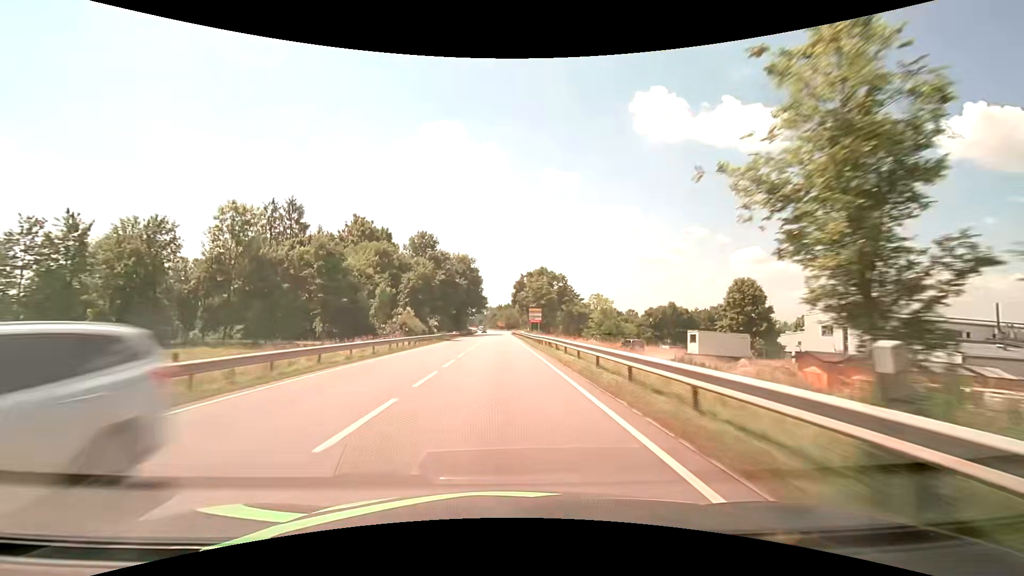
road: primary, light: Day
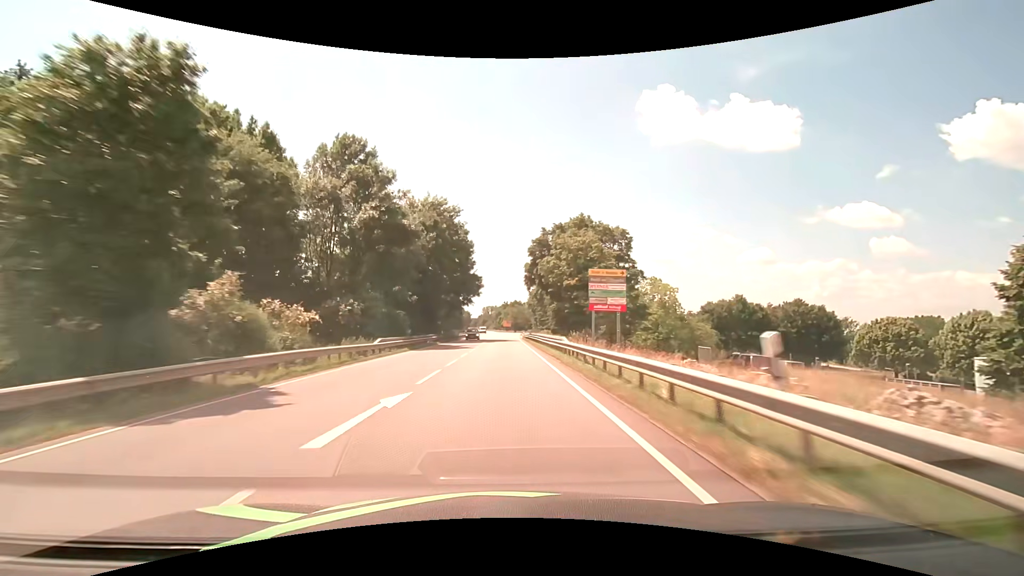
(-0.4, +47.4) m; -1°
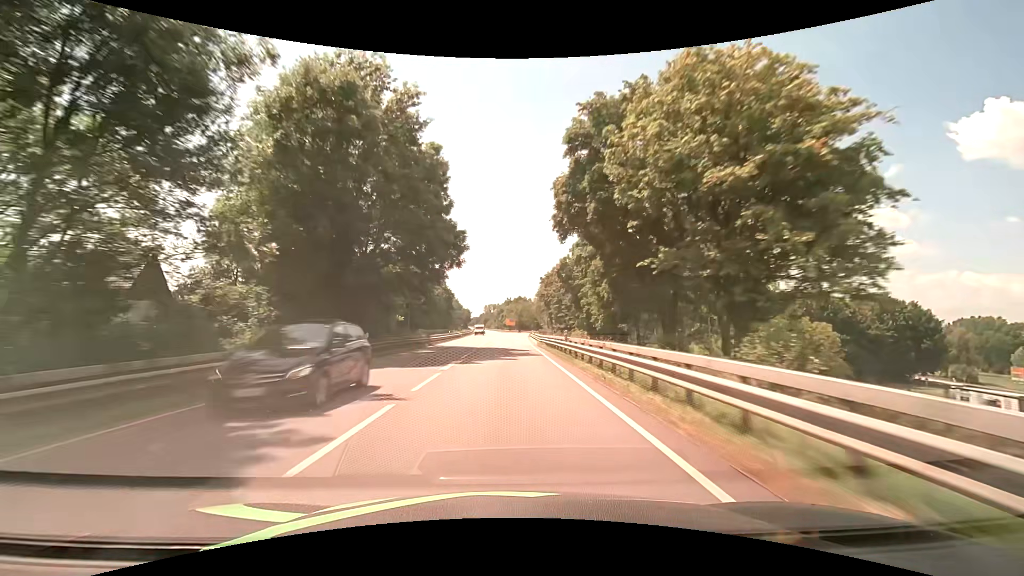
(-0.2, +31.6) m; 0°
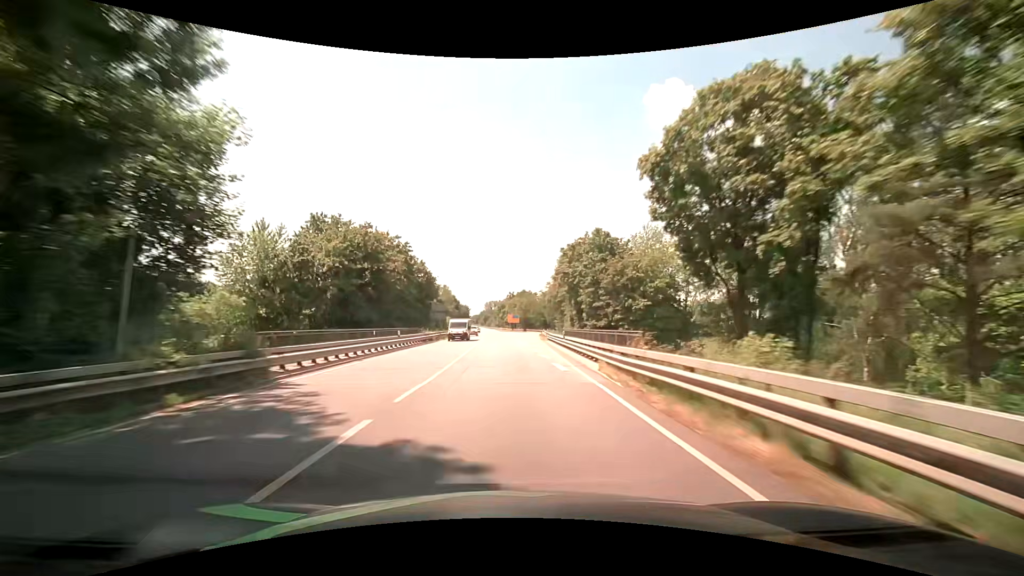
(-0.1, +31.6) m; 0°
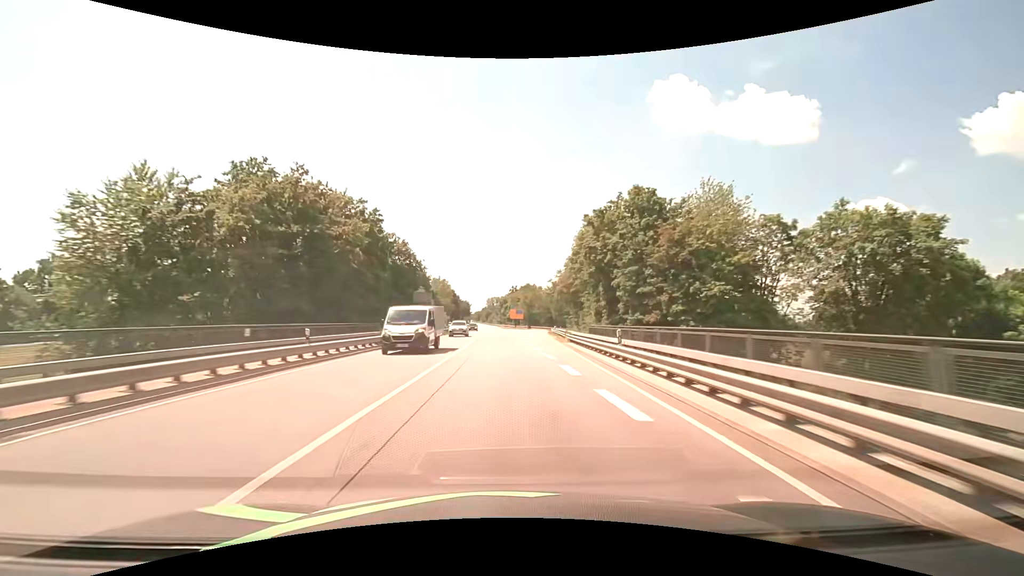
(-0.1, +15.8) m; 0°
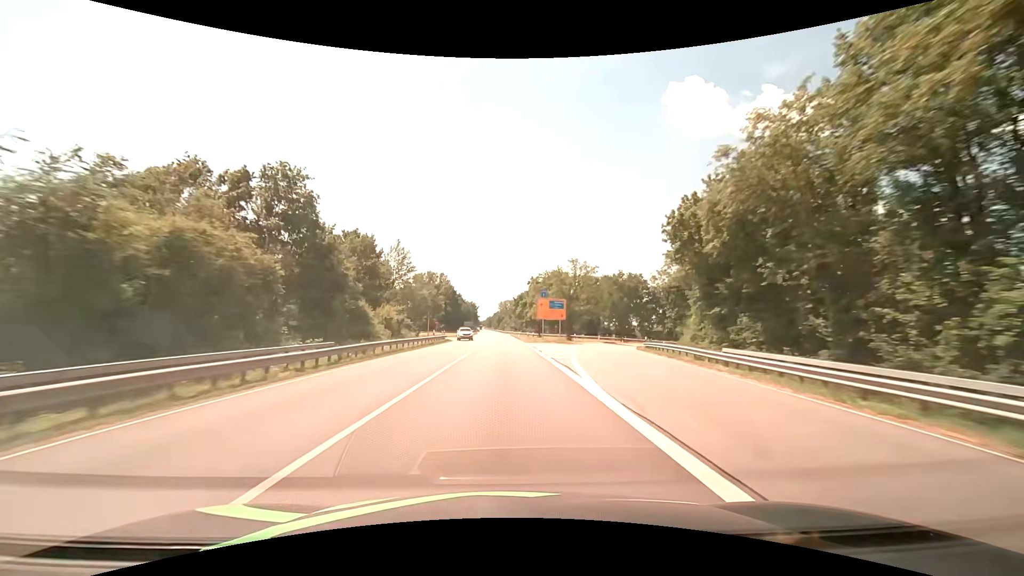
(-1.0, +63.2) m; -2°
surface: asphalt
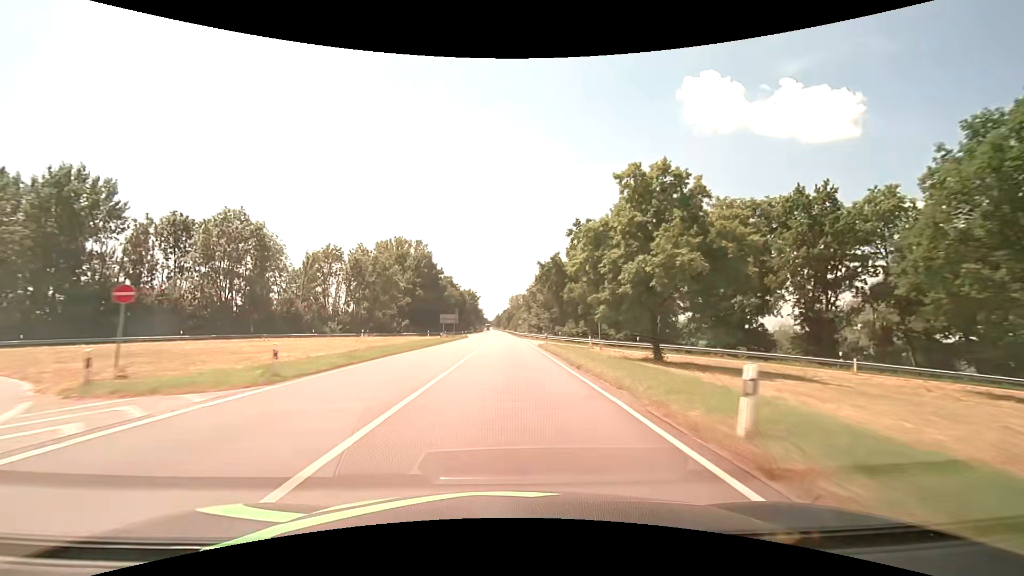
(-1.0, +78.9) m; -2°
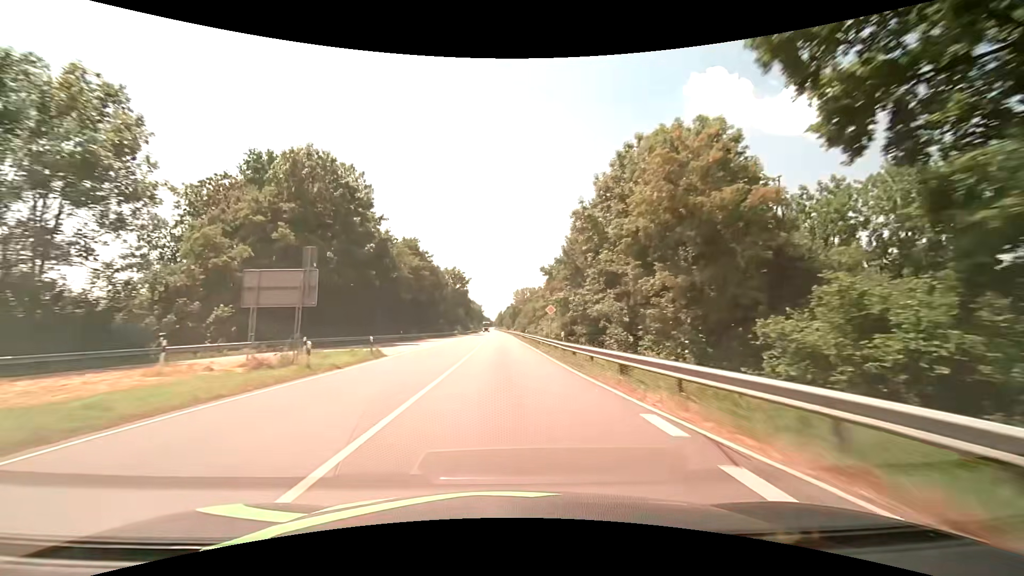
(+0.1, +63.2) m; 0°
(0, +10) (0, +20) (0, +30) (0, +40) (0, +50) (-1, +60) (-1, +70) (-1, +80) (-1, +90) (-1, +100) m
